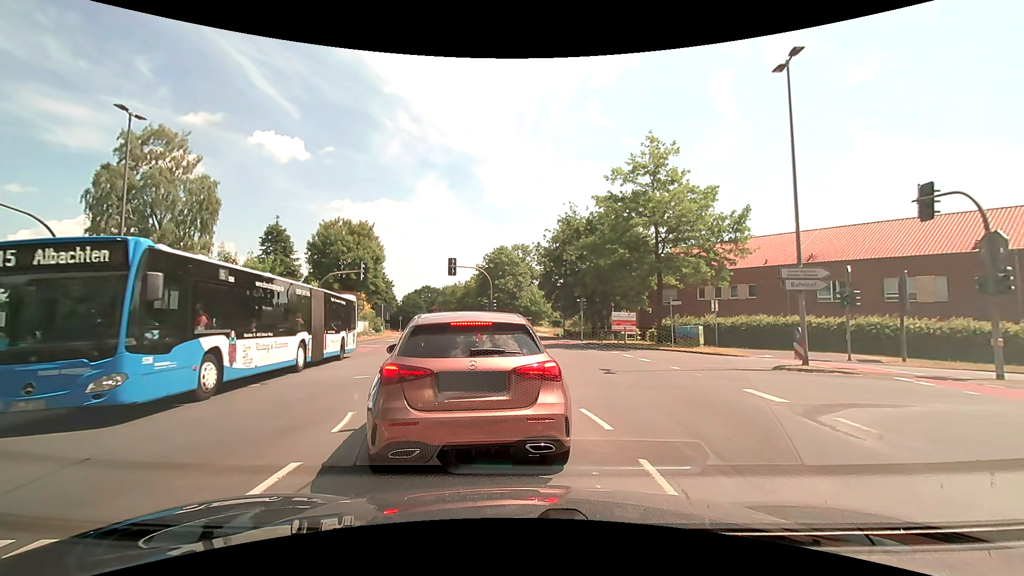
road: secondary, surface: asphalt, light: Day
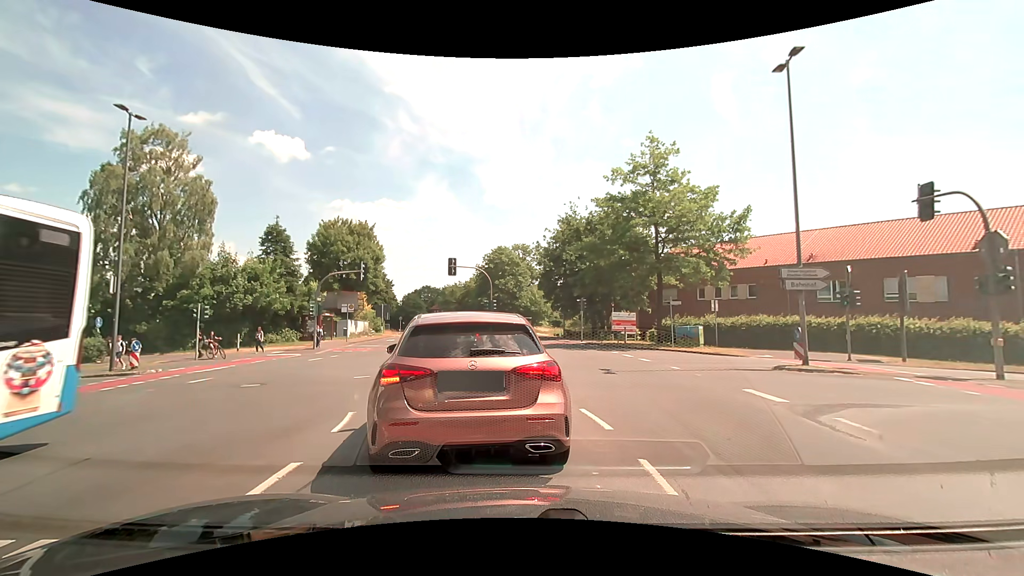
(0.0, 0.0) m; 0°
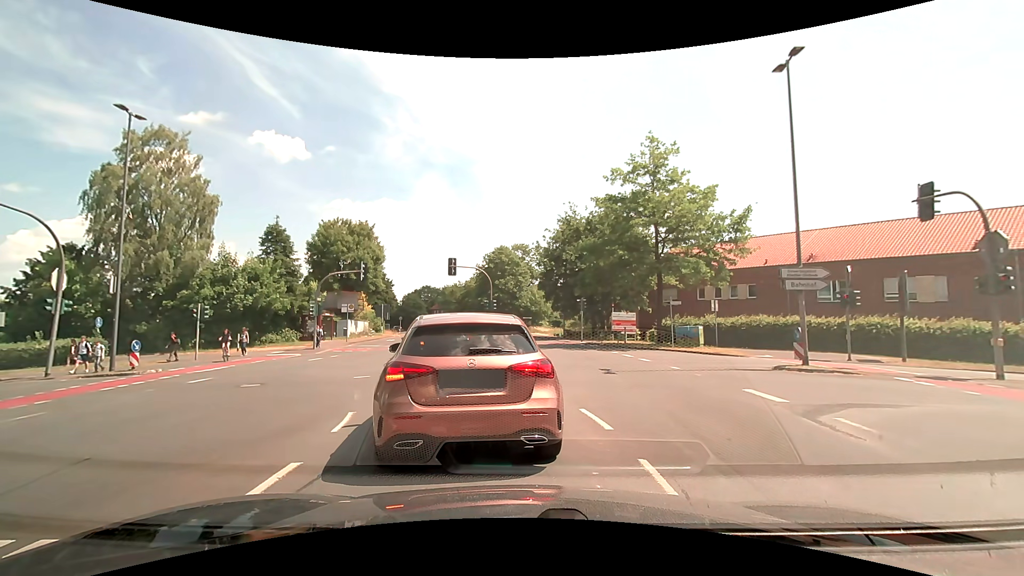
(0.0, 0.0) m; 0°
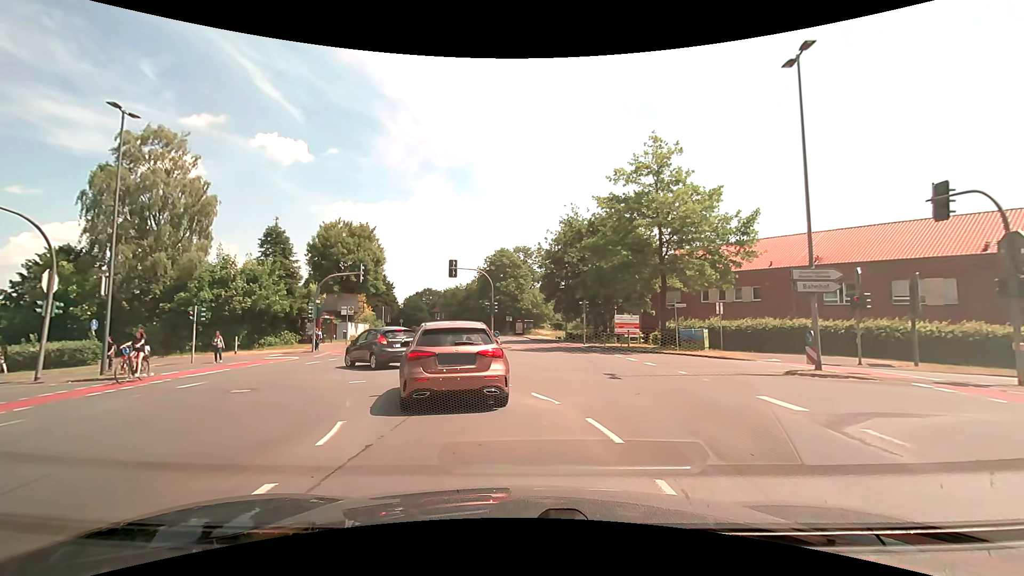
(0.0, +0.5) m; 0°
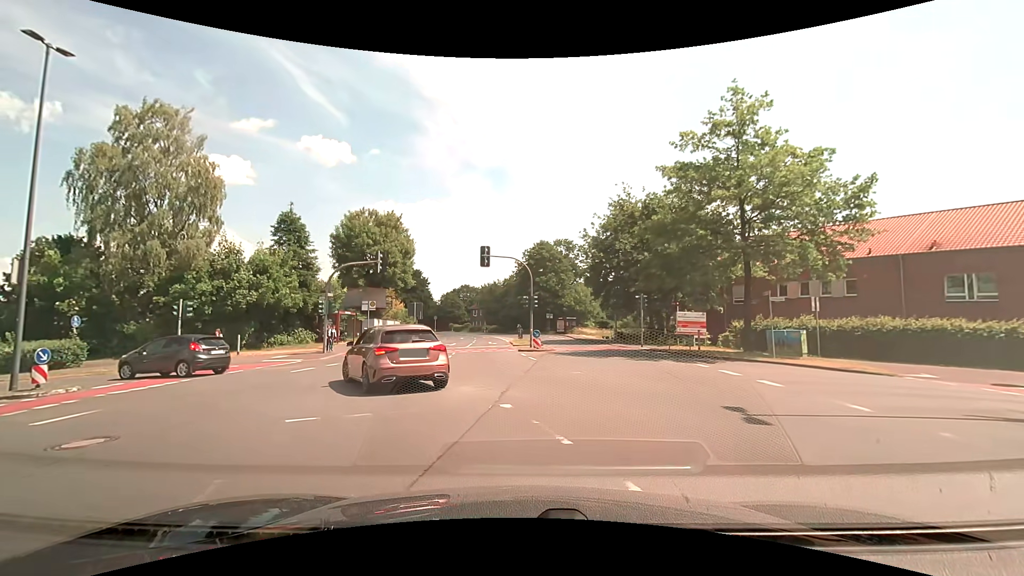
(-0.1, +6.0) m; -3°
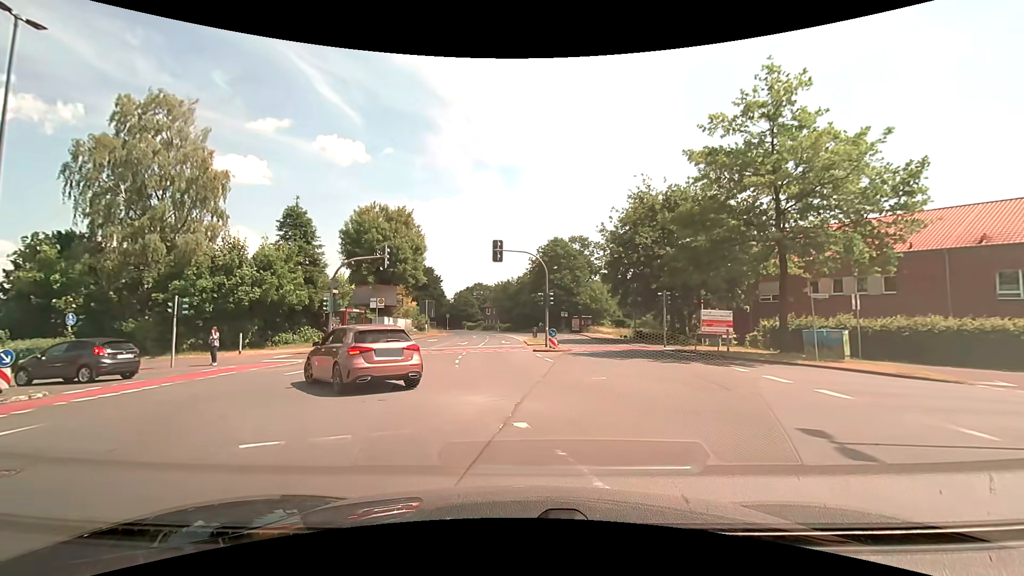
(0.0, +1.8) m; -2°
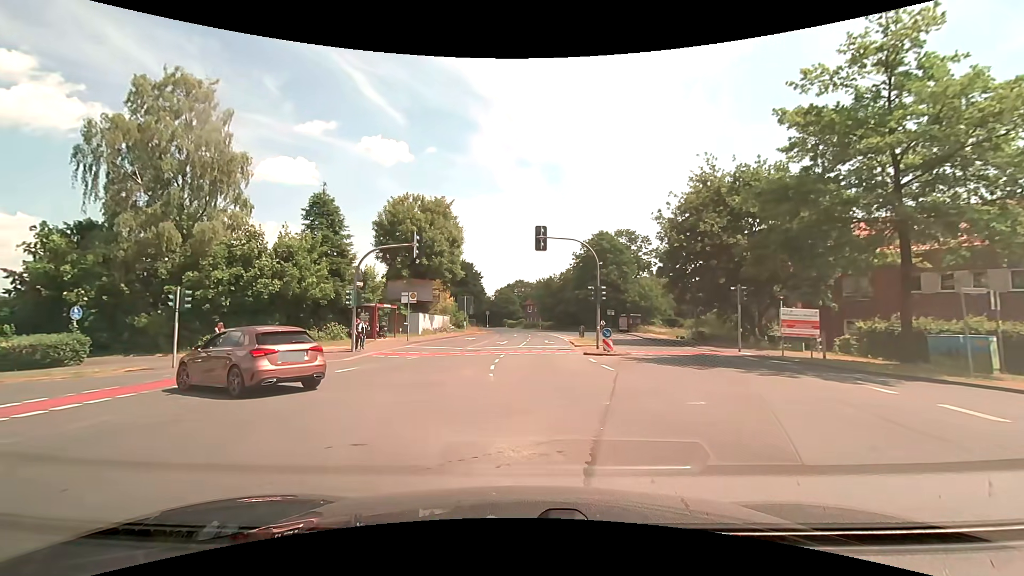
(-0.1, +3.9) m; -4°
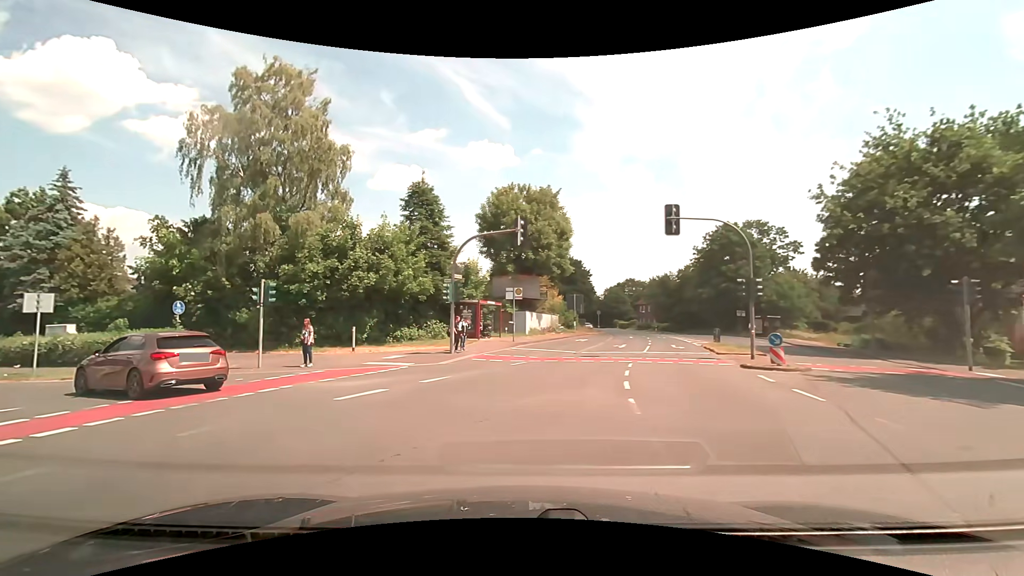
(-0.4, +4.3) m; -12°
